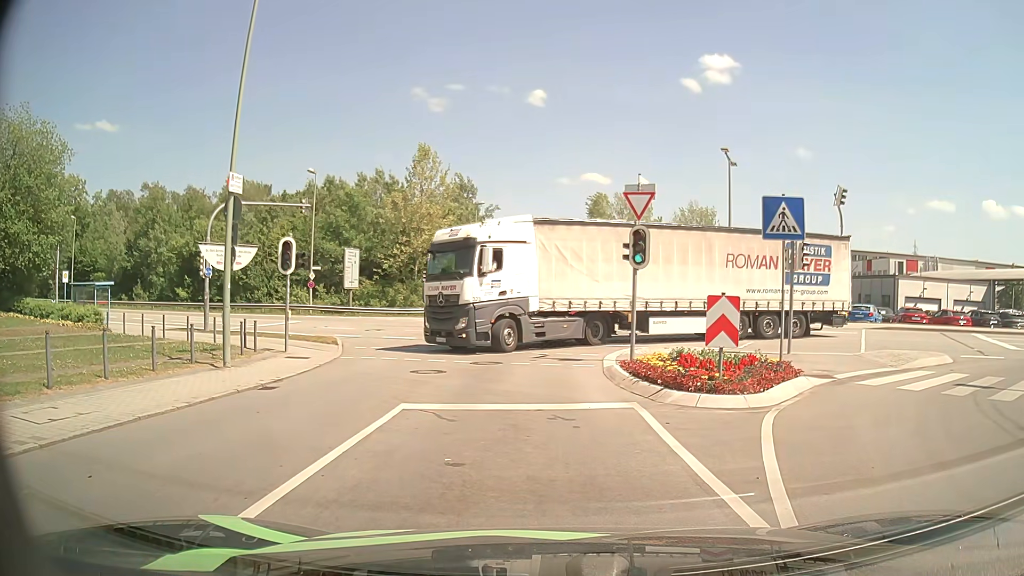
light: Day
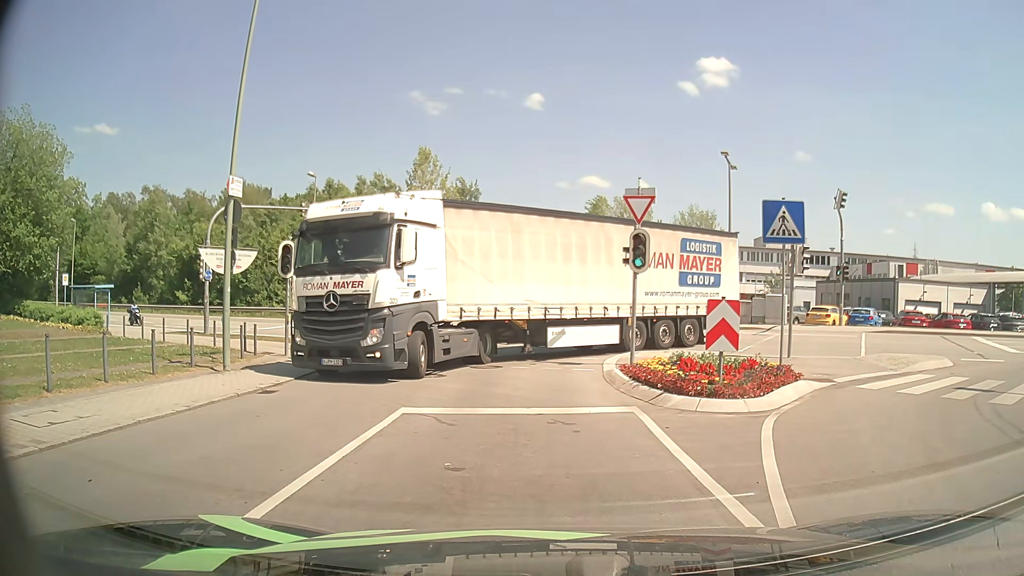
(0.0, +0.1) m; 0°
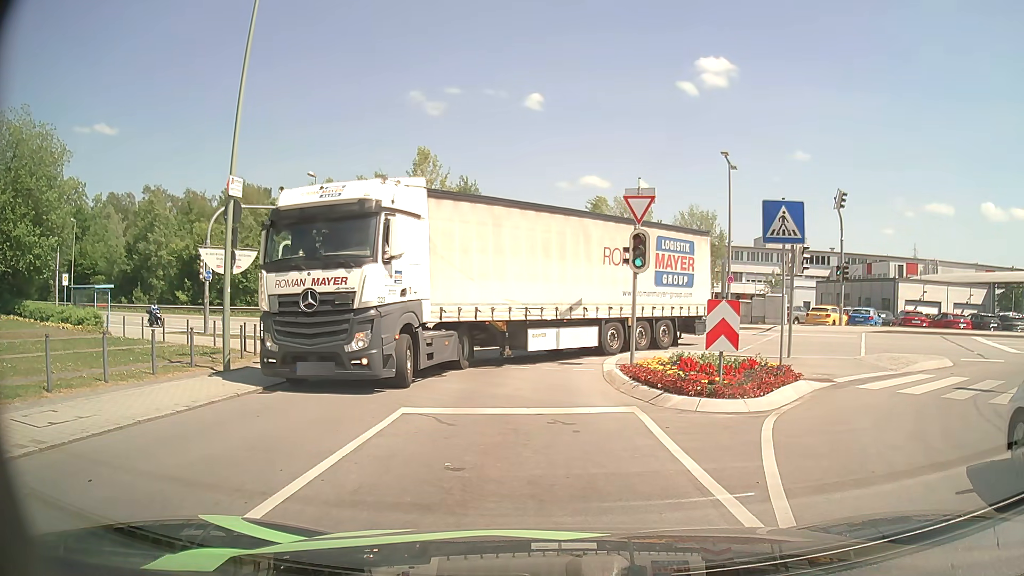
(0.0, 0.0) m; 0°
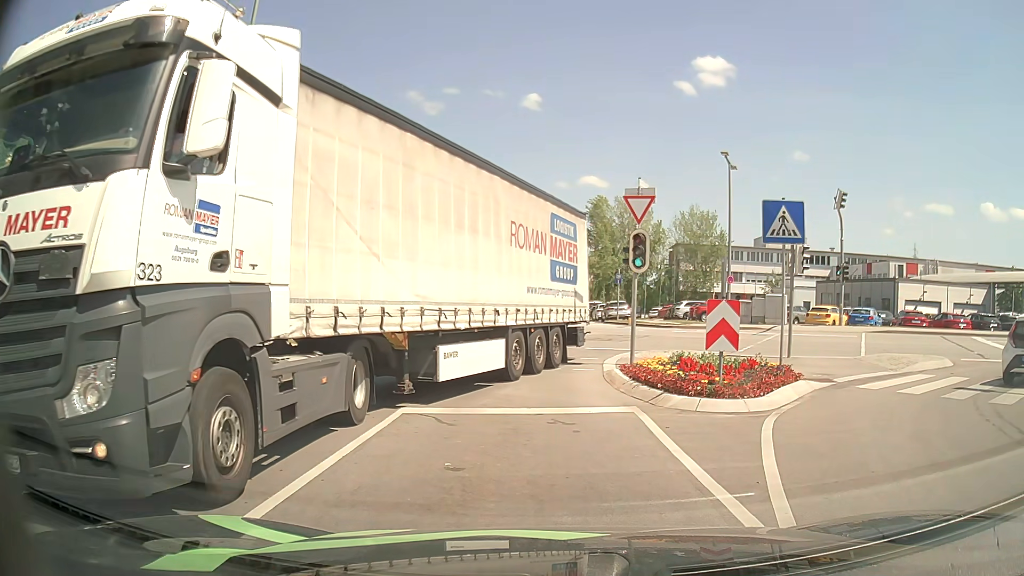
(0.0, 0.0) m; 0°
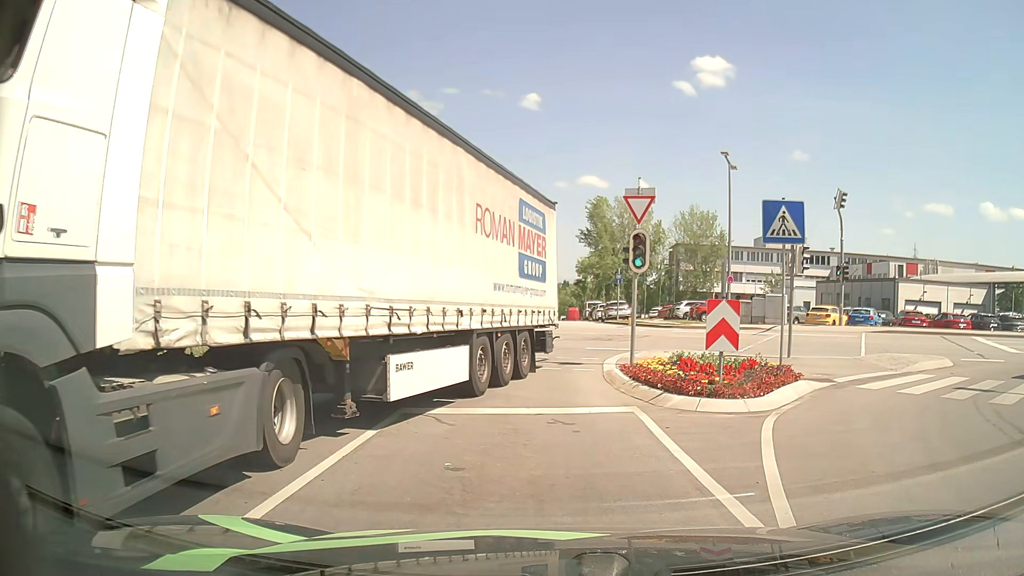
(0.0, 0.0) m; 0°
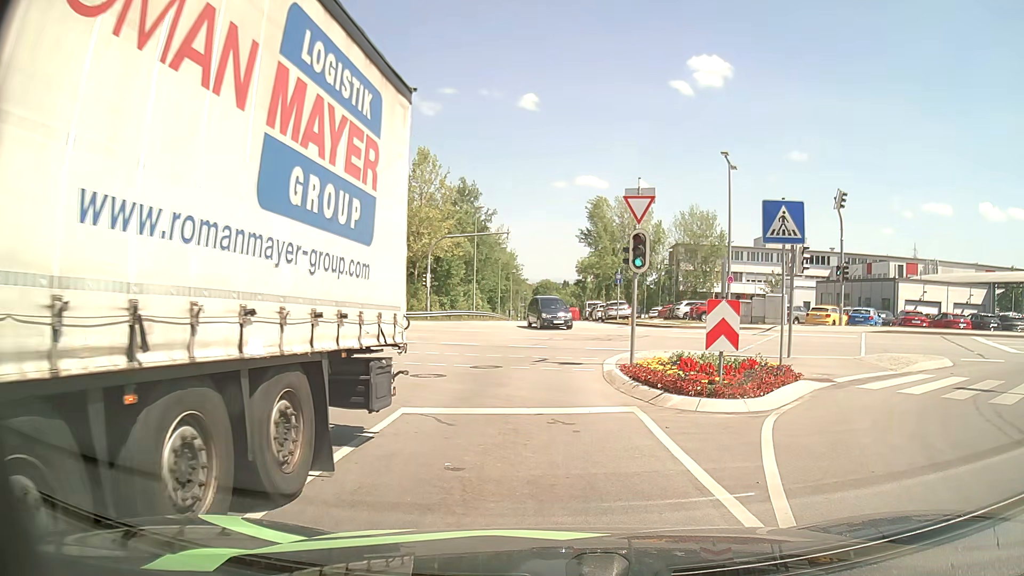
(0.0, 0.0) m; 0°
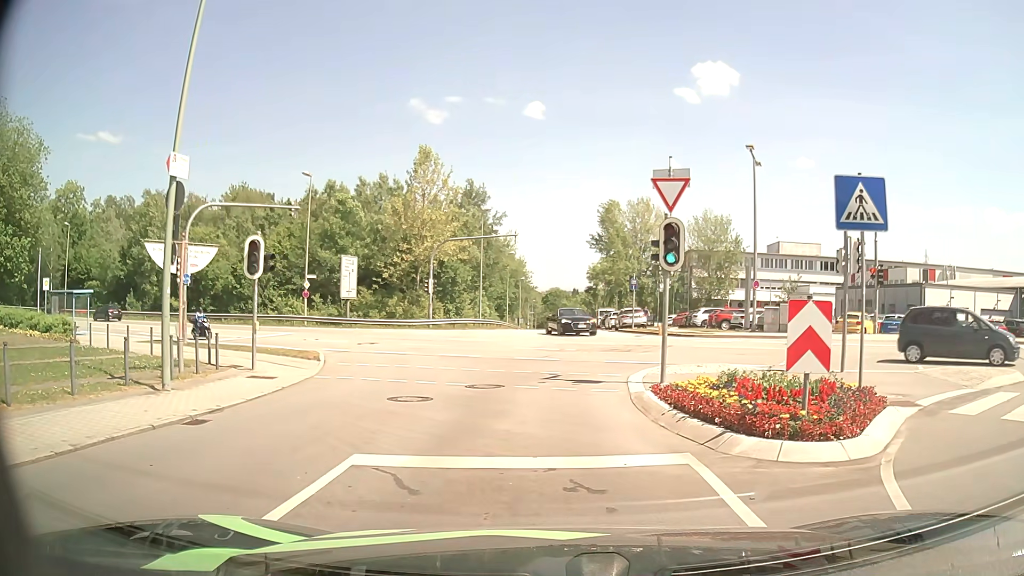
(0.0, +3.3) m; 0°
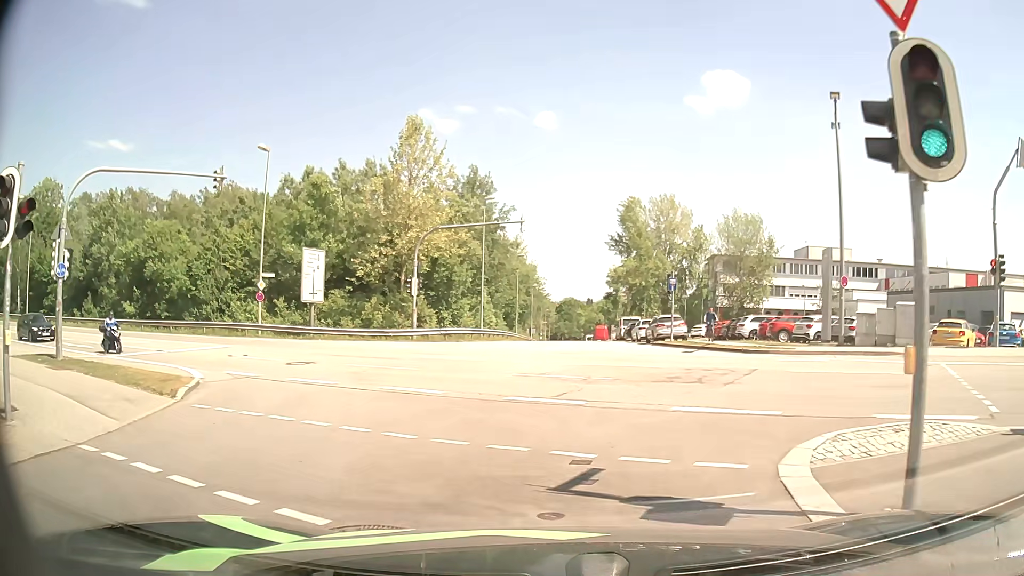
(+0.1, +9.7) m; -1°
(-1, +10) (-4, +19) (-10, +27) (-18, +33) (-27, +37) (-36, +42) (-45, +45) (-55, +49) (-64, +52) (-74, +56) m
